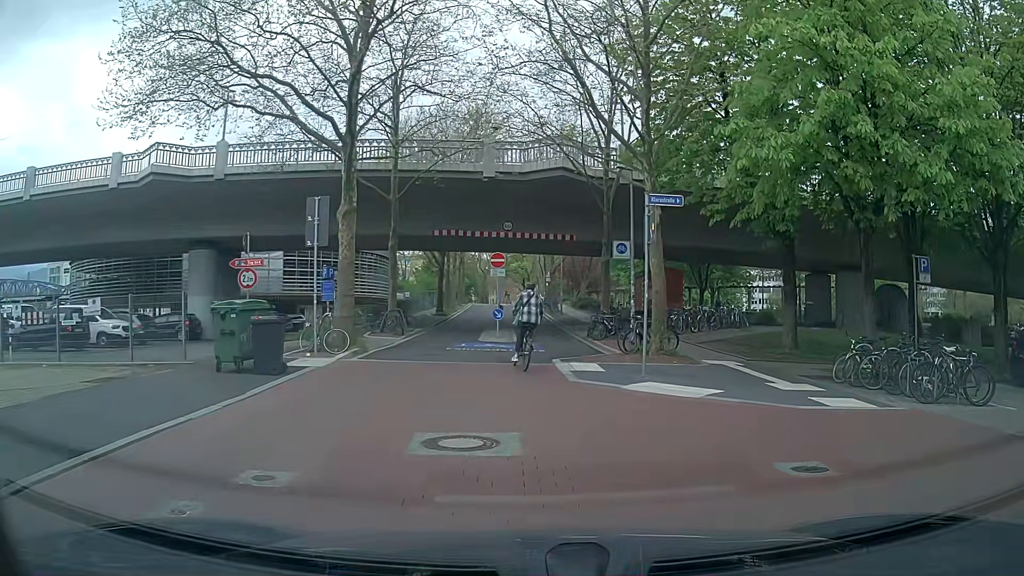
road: residential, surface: asphalt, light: Day
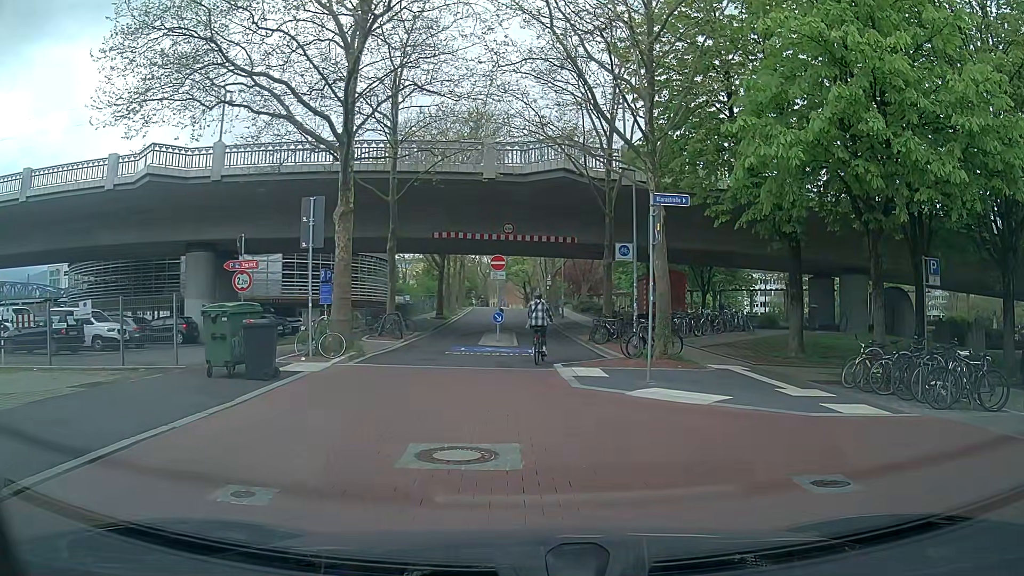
(0.0, +0.4) m; 0°
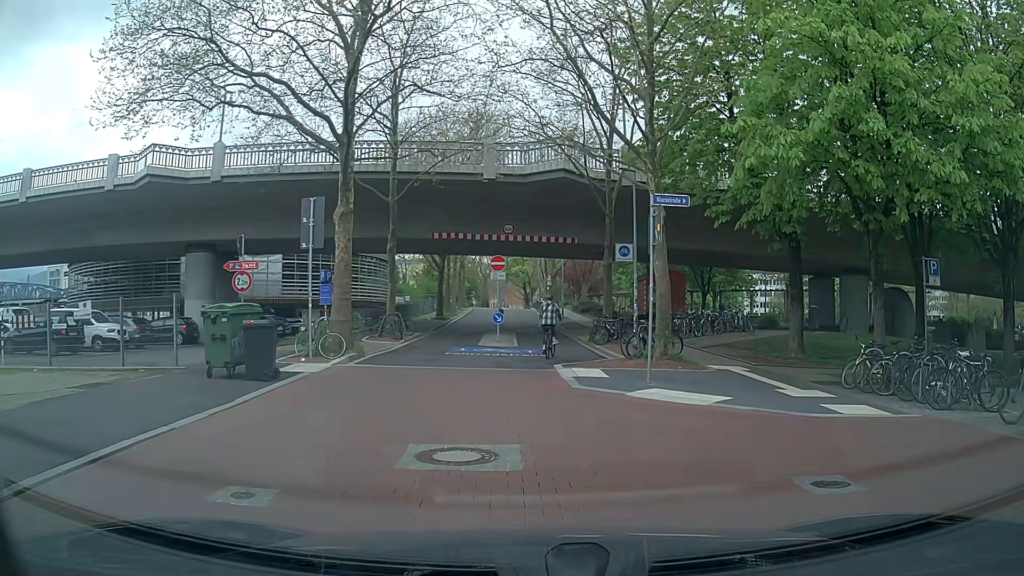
(0.0, 0.0) m; 0°
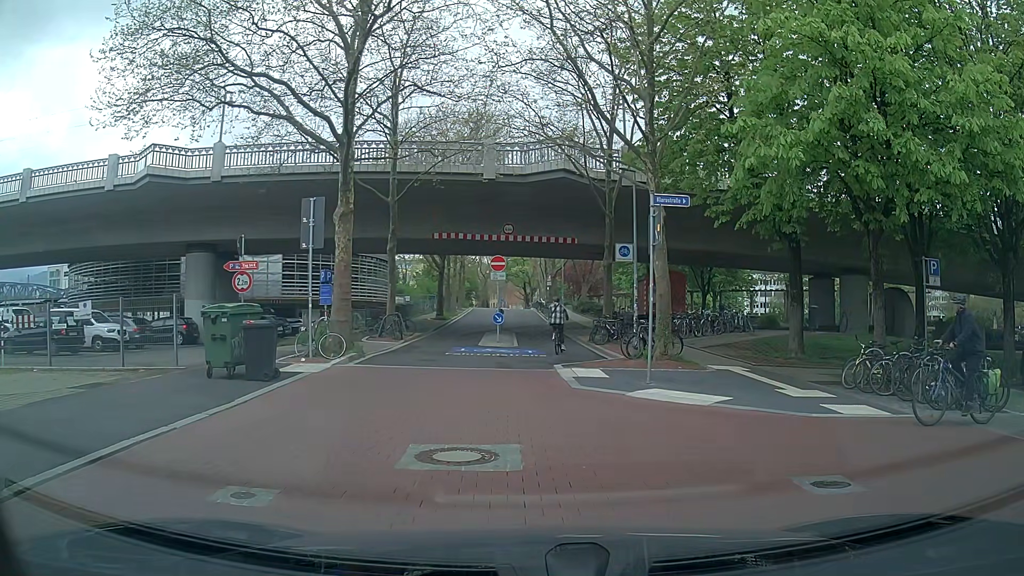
(0.0, 0.0) m; 0°
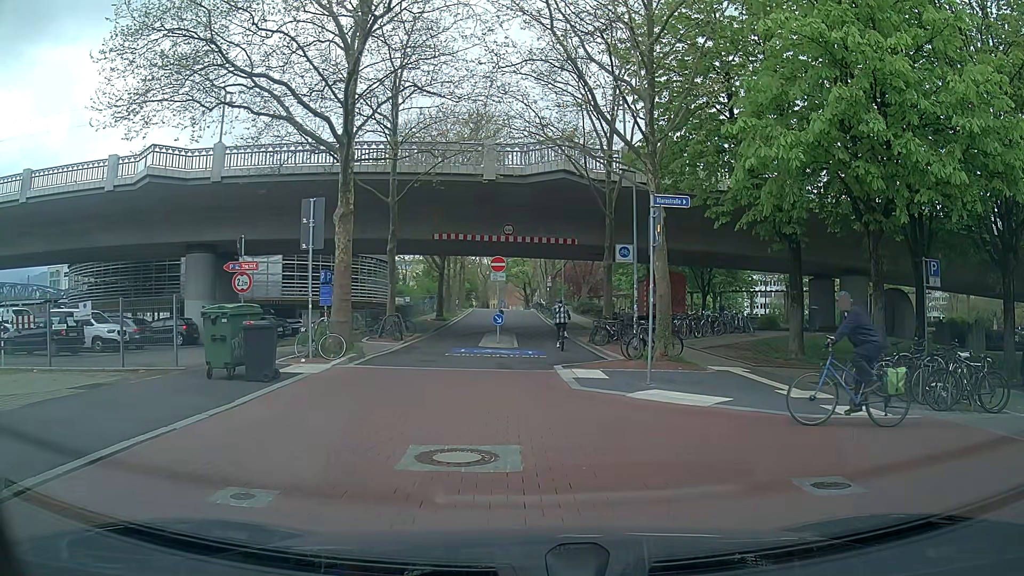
(0.0, 0.0) m; 0°
